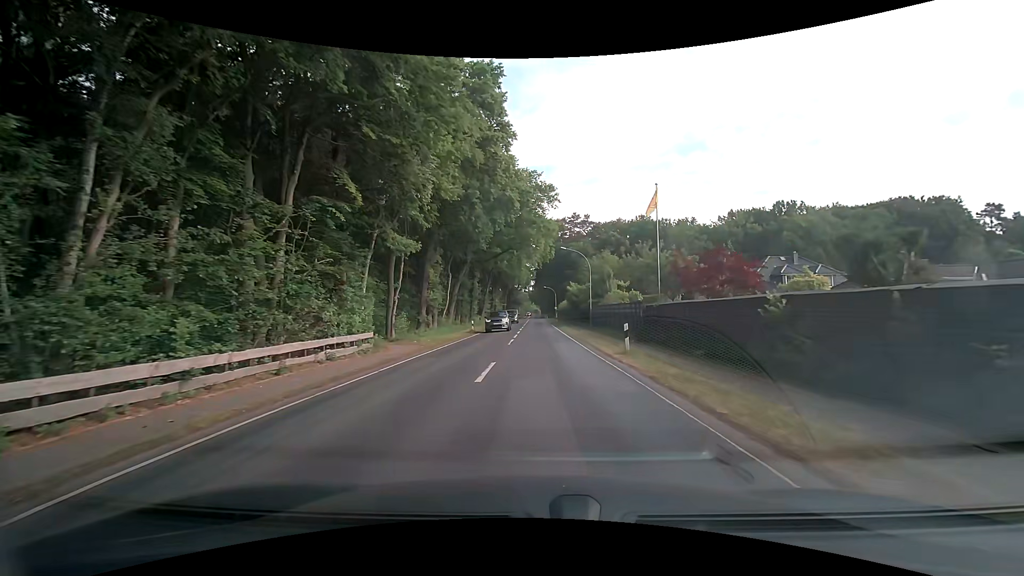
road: secondary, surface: asphalt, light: Day
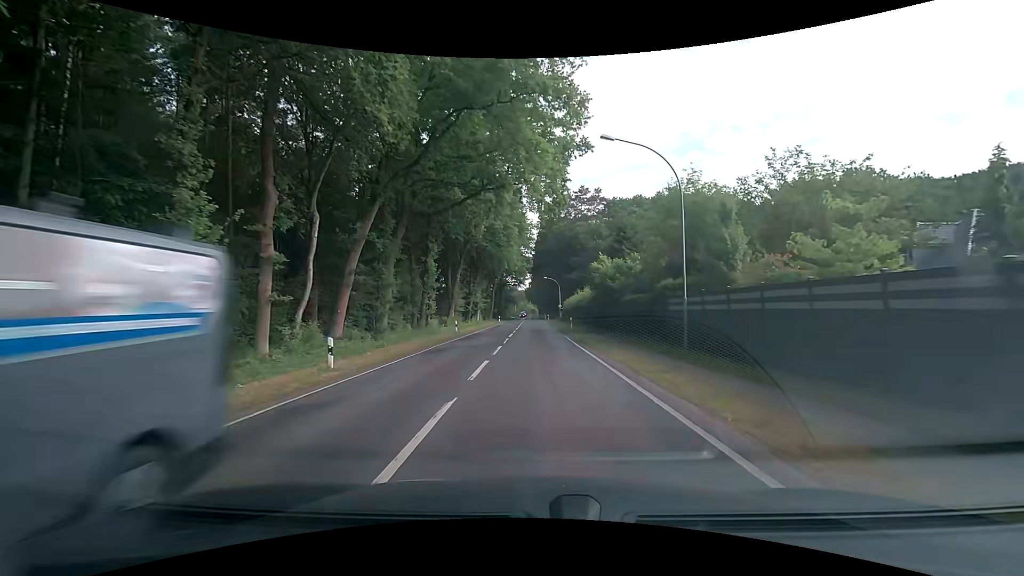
(+0.2, +30.0) m; +1°
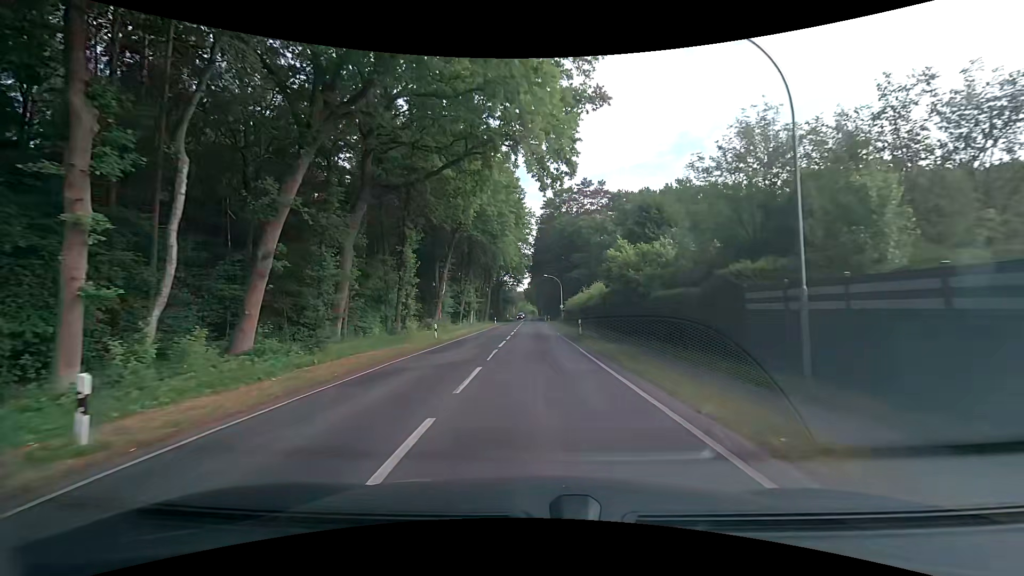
(0.0, +7.5) m; 0°
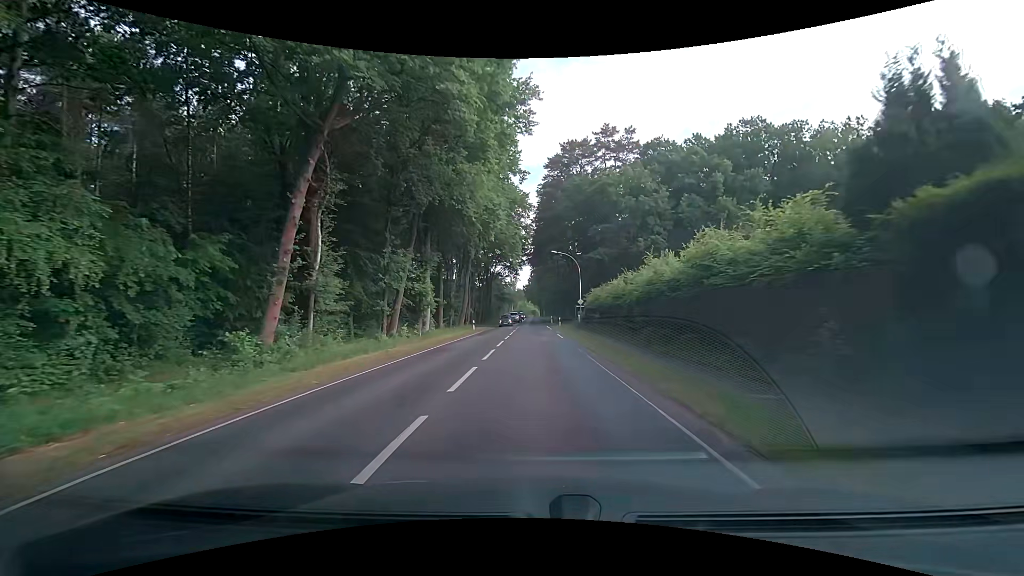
(0.0, +29.8) m; 0°
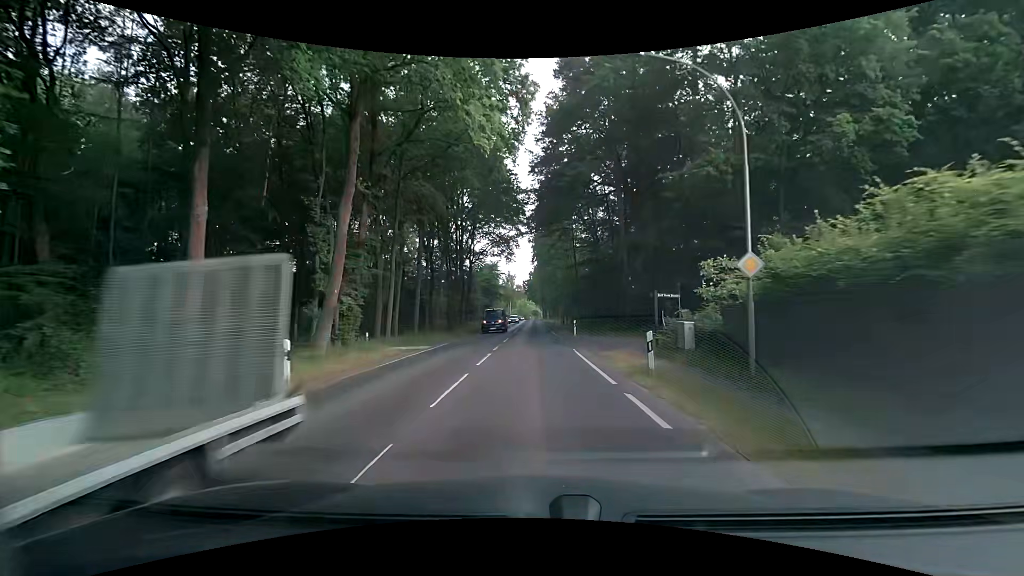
(+0.1, +37.5) m; 0°
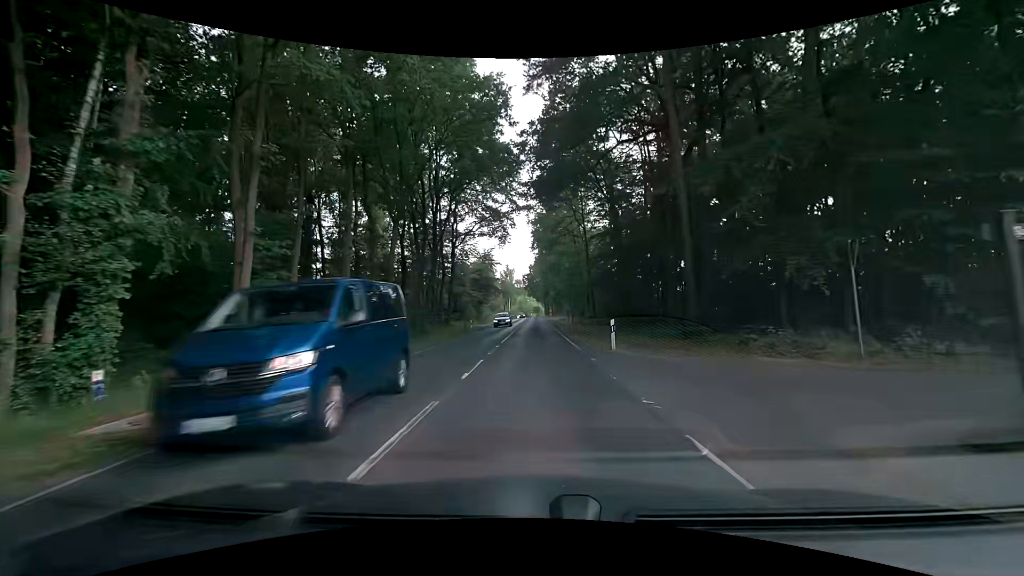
(+0.3, +15.2) m; +1°
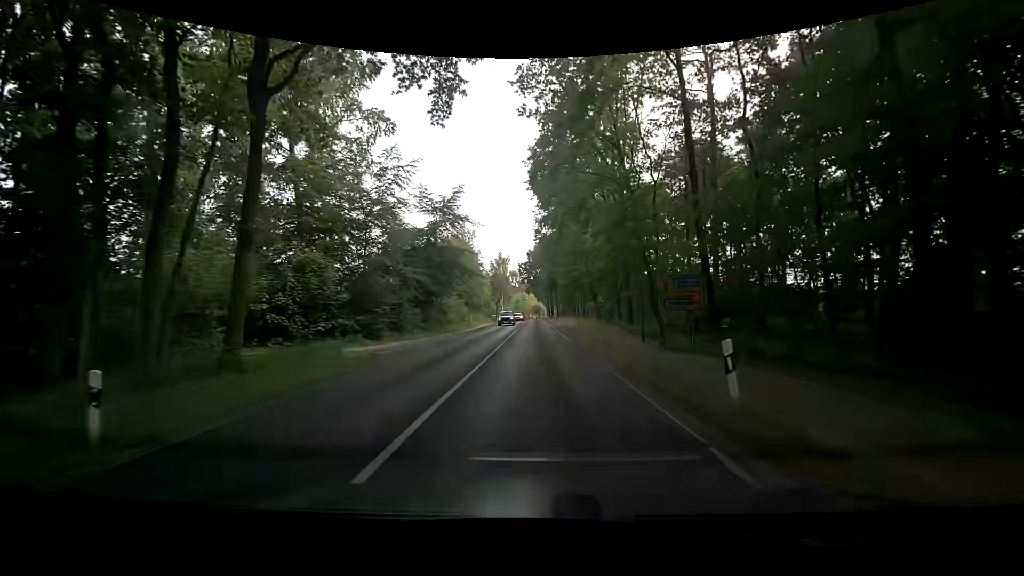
(-0.5, +38.8) m; 0°
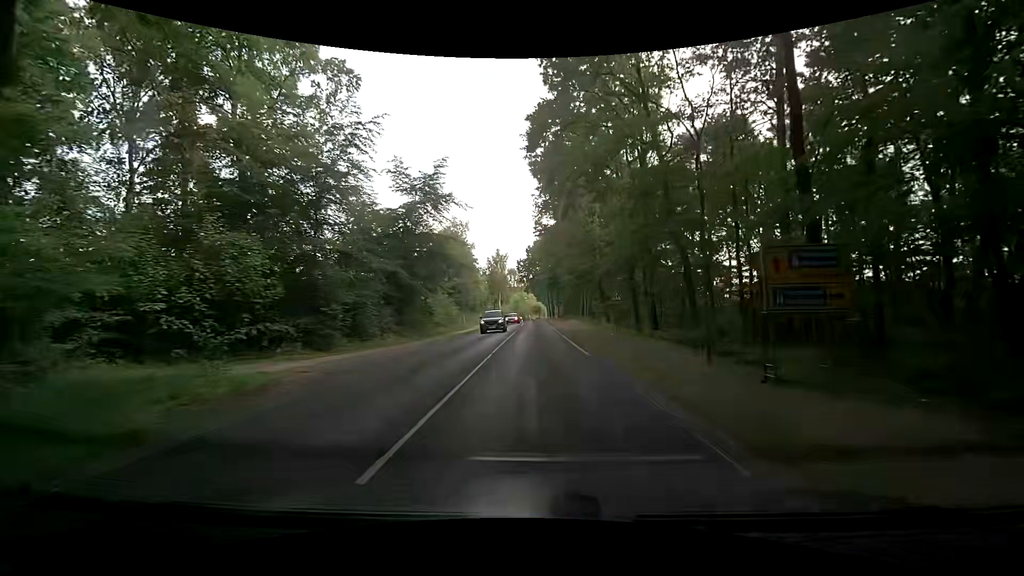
(0.0, +7.9) m; 0°
(0, +10) (0, +20) (0, +30) (0, +40) (0, +50) (-1, +60) (-1, +70) (-1, +80) (-1, +90) (-1, +100) m
